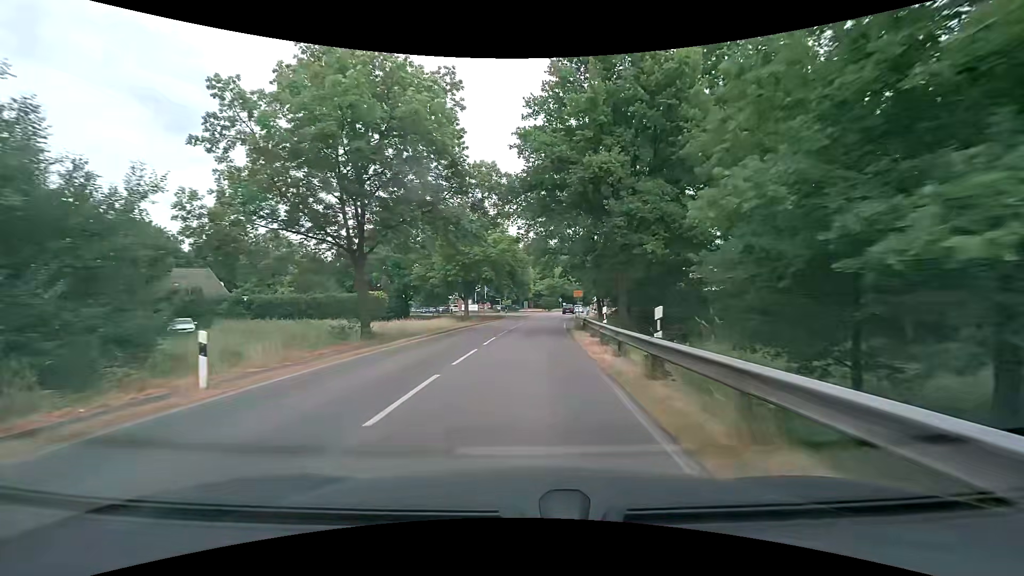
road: secondary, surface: asphalt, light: Day
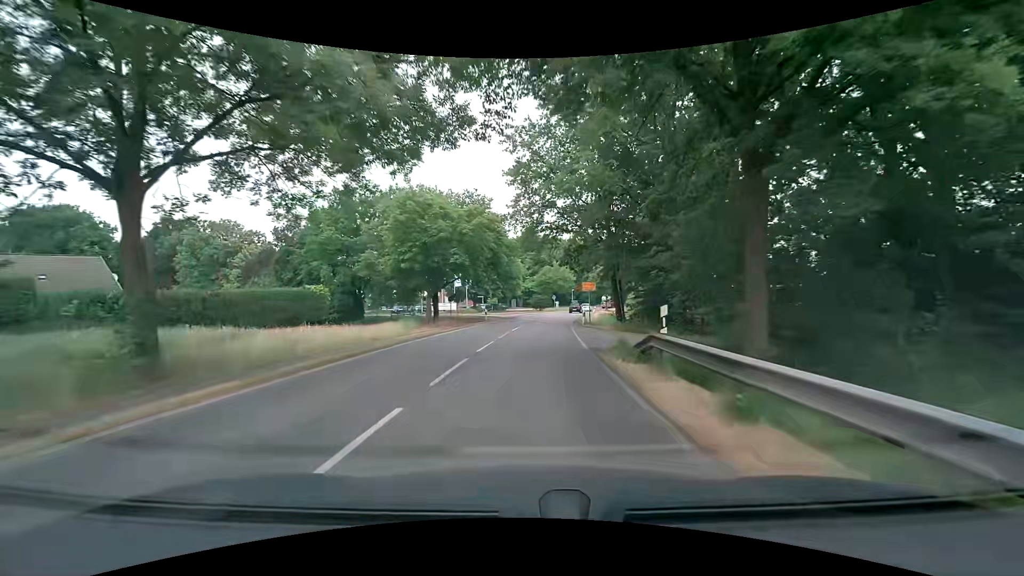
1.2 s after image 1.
(+0.1, +15.2) m; +2°
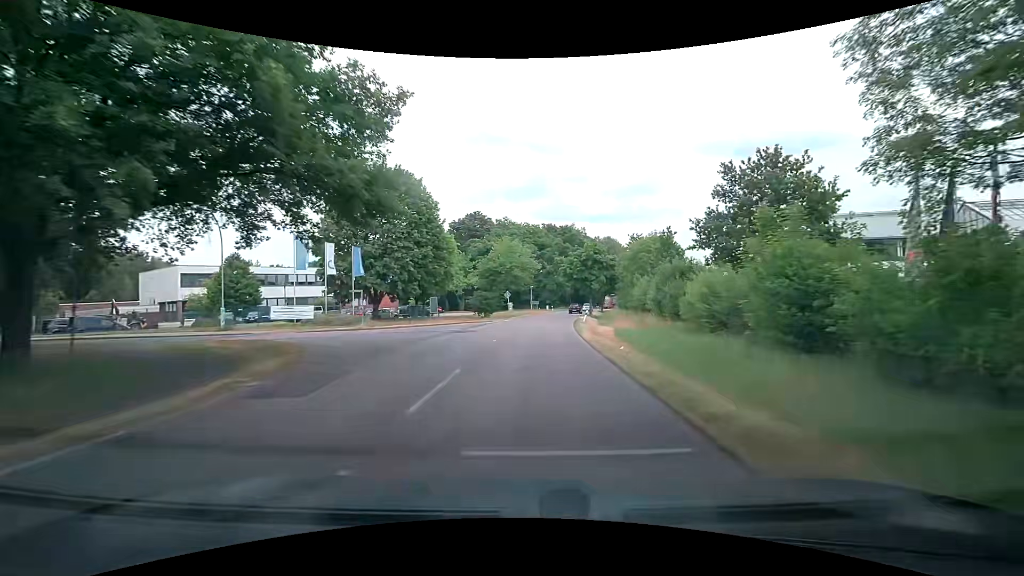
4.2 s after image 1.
(+1.5, +38.0) m; +5°
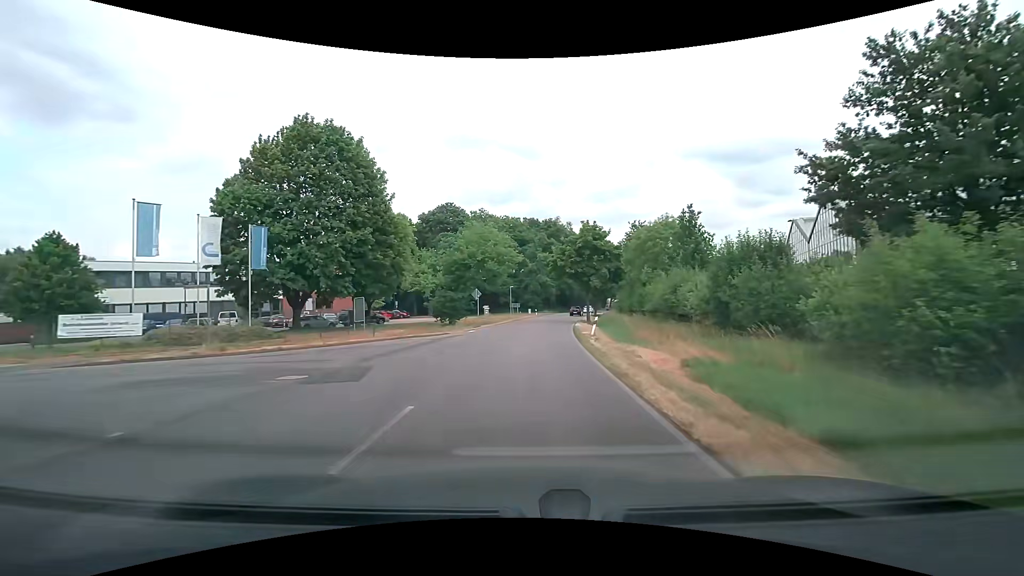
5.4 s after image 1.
(+0.3, +15.2) m; +2°
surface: paved
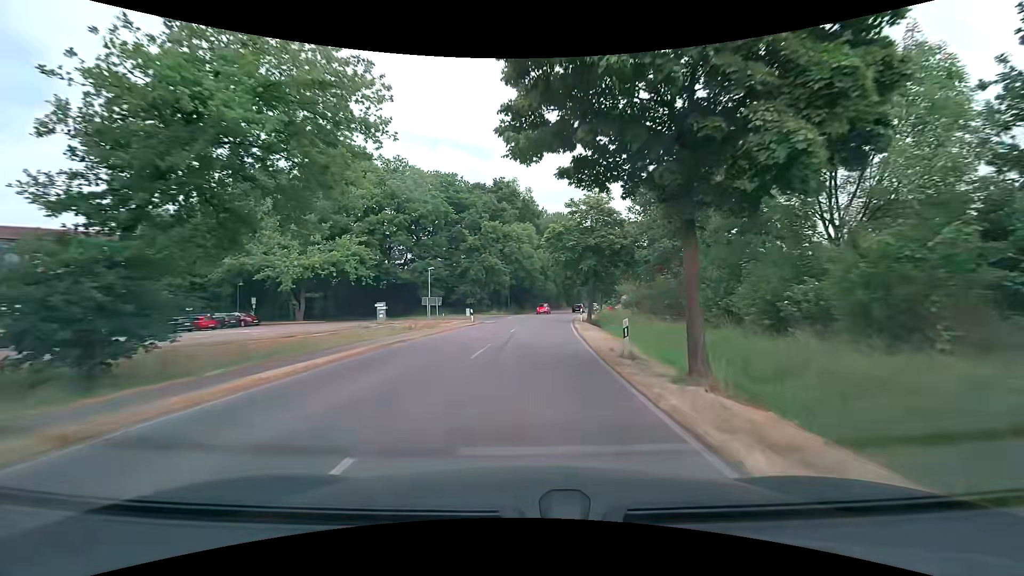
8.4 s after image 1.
(+1.6, +38.1) m; +5°
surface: asphalt
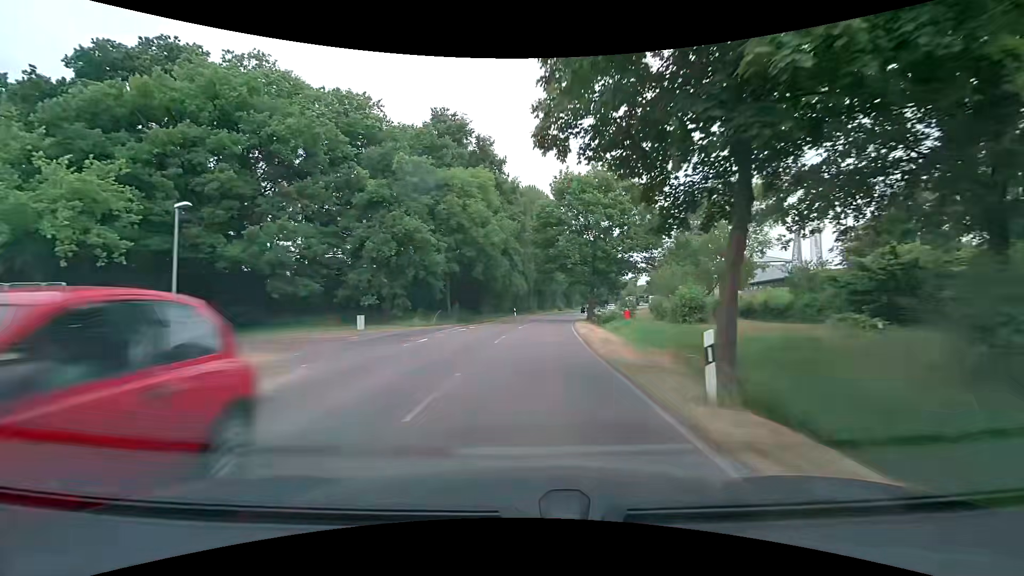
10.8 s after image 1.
(+1.0, +30.4) m; +4°
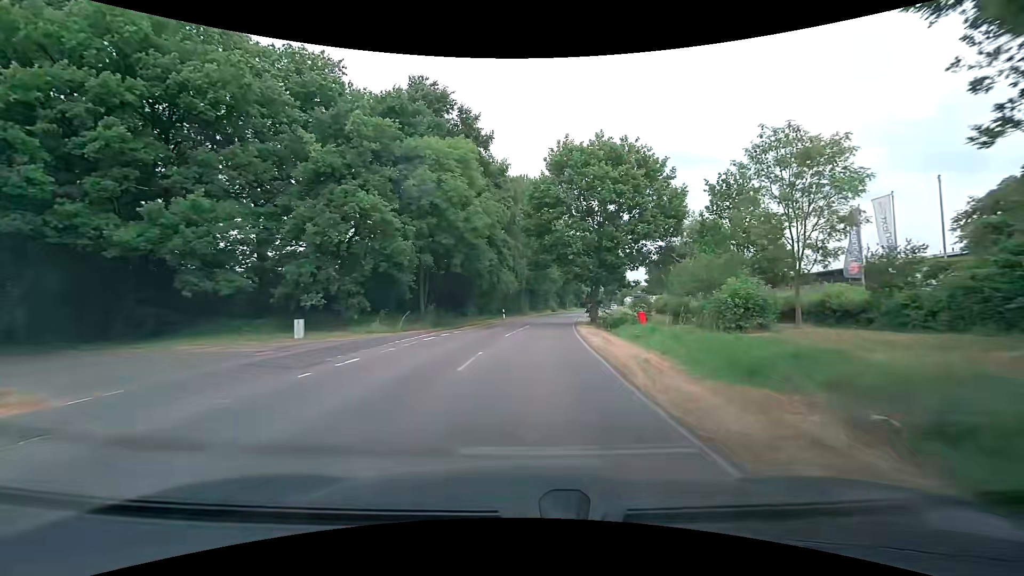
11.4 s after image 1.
(0.0, +7.6) m; +1°
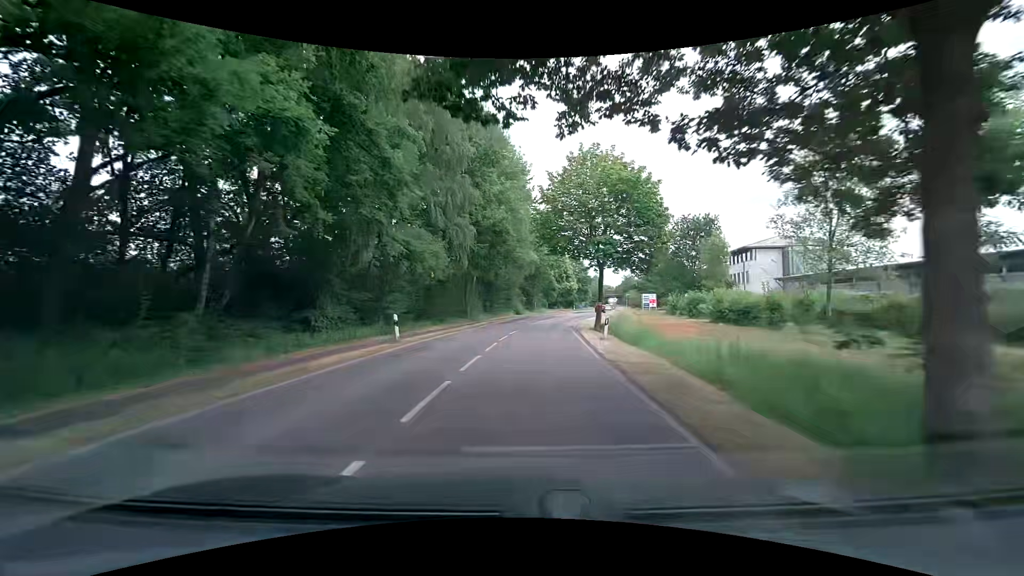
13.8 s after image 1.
(+1.2, +30.4) m; +4°
(0, +10) (0, +20) (+1, +30) (+2, +40) (+4, +50) (+6, +60) (+8, +69) (+10, +79) (+13, +89) (+15, +99) m
